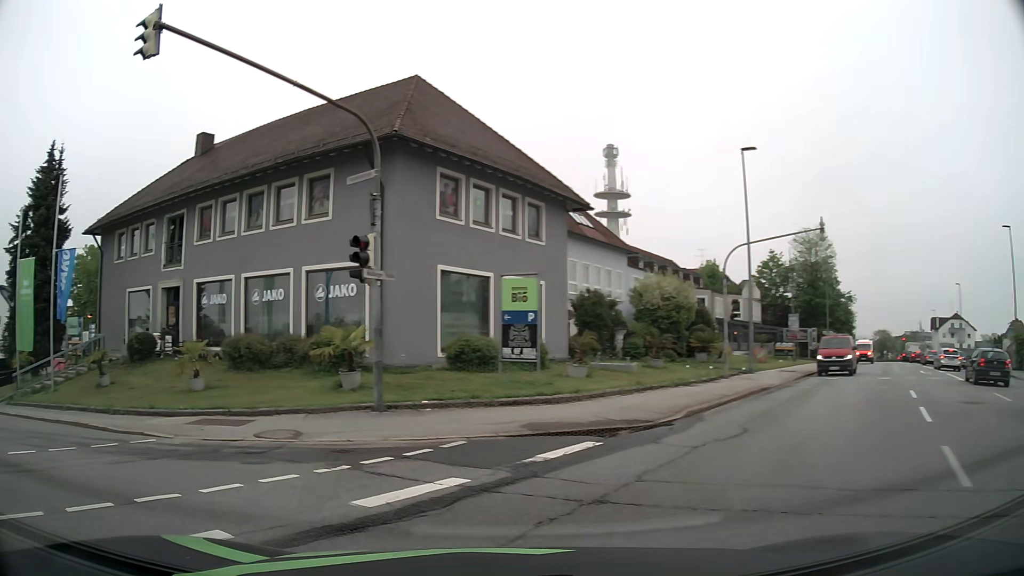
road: tertiary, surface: asphalt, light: Day
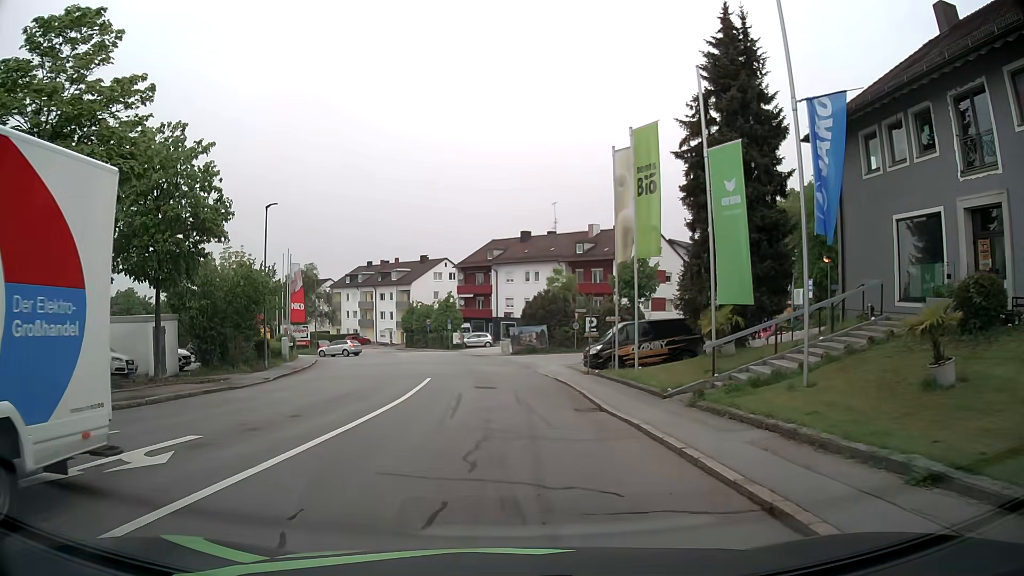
(-8.6, +10.8) m; -60°
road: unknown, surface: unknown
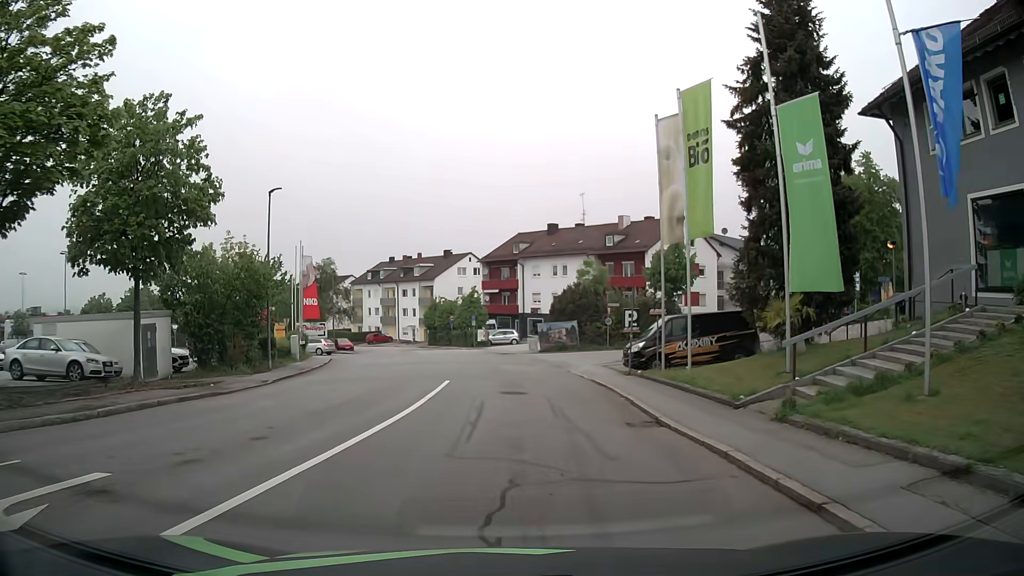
(0.0, +3.2) m; -2°
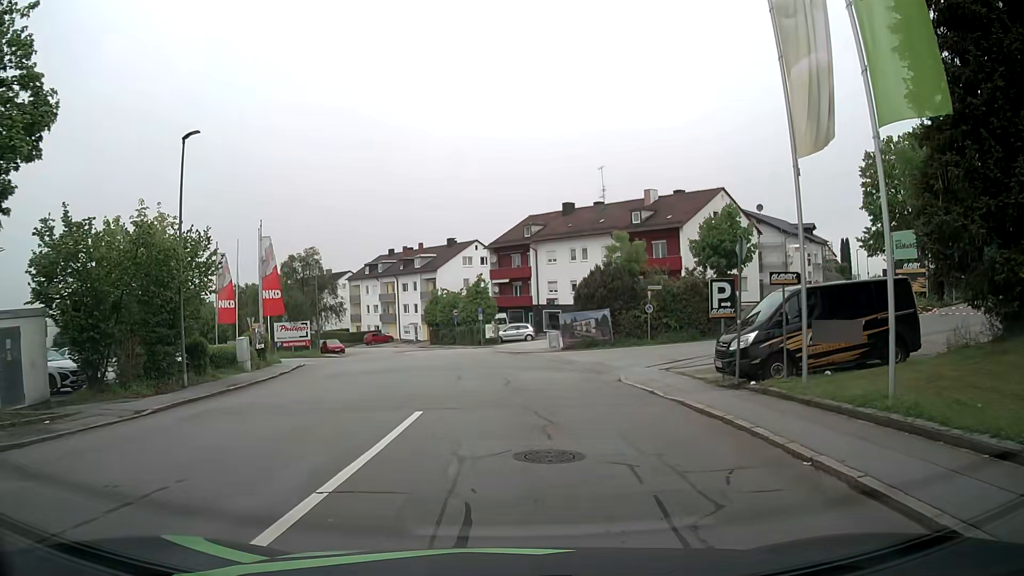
(-0.1, +9.6) m; -1°
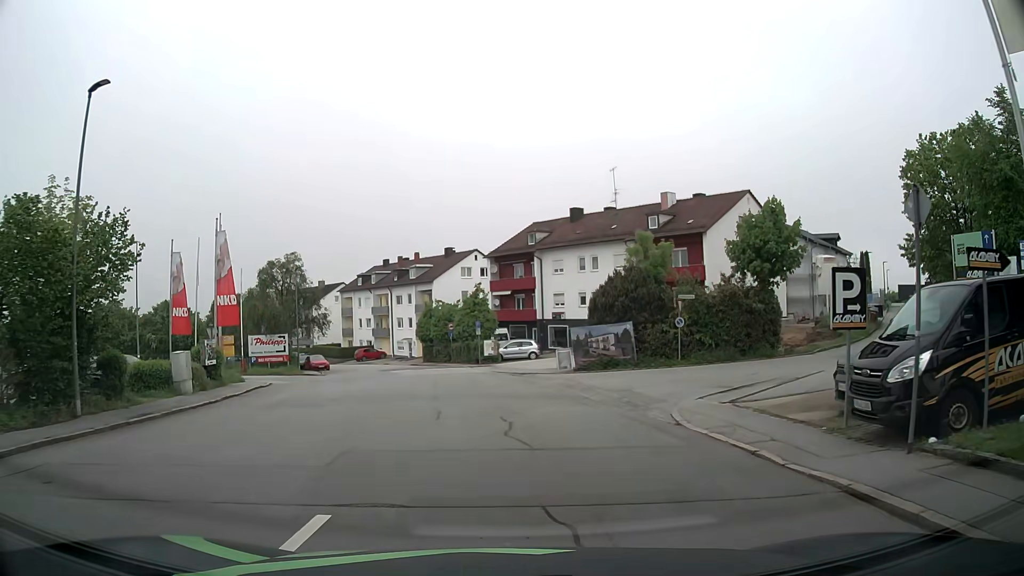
(0.0, +6.1) m; -1°
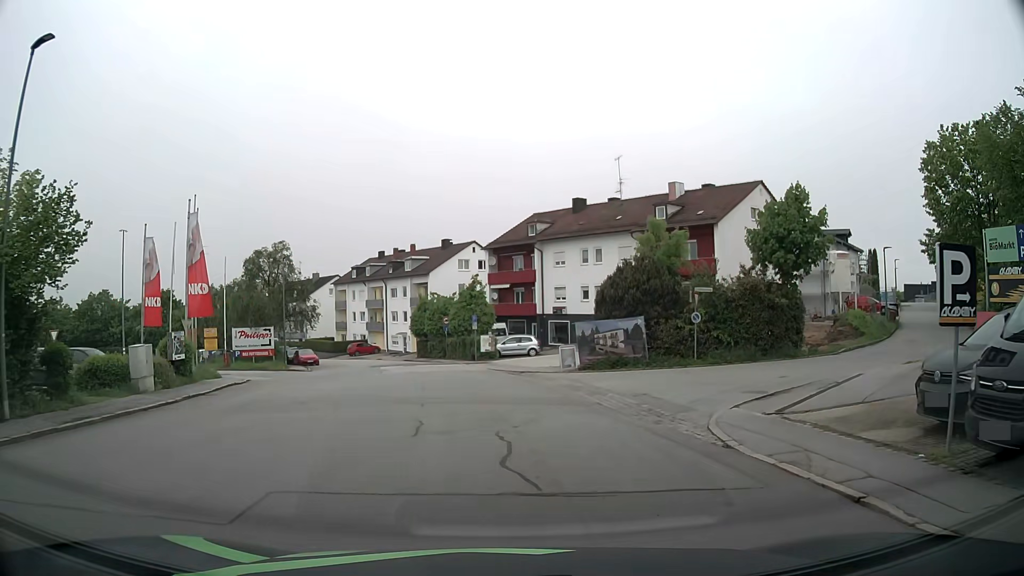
(0.0, +2.8) m; +1°
